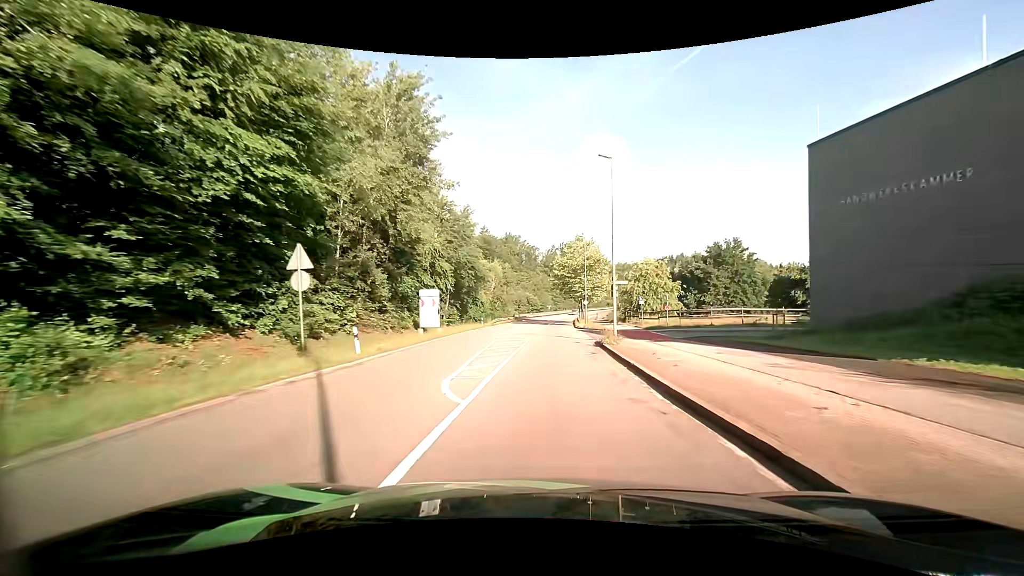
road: secondary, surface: asphalt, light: Day
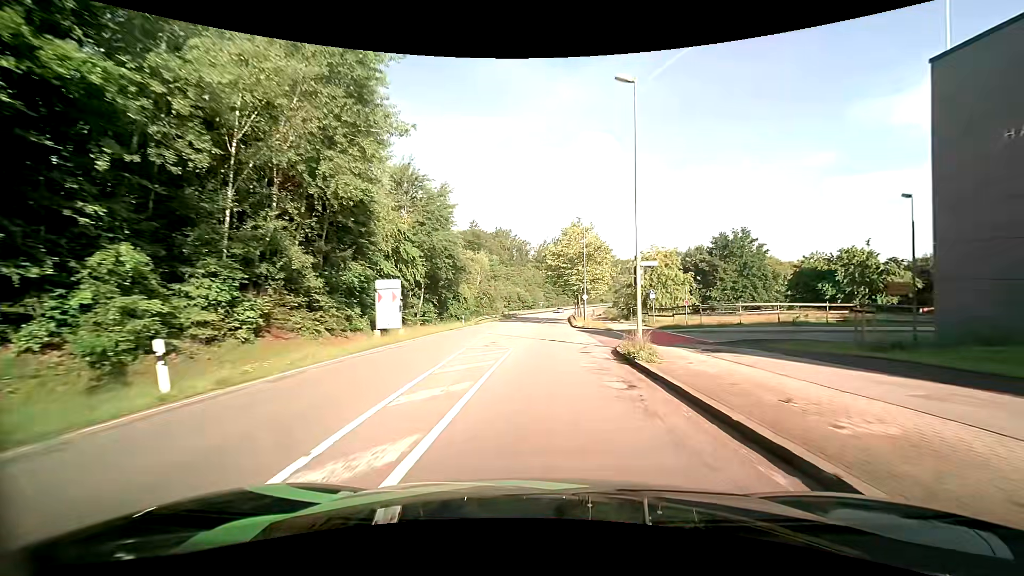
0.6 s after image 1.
(0.0, +8.9) m; +1°
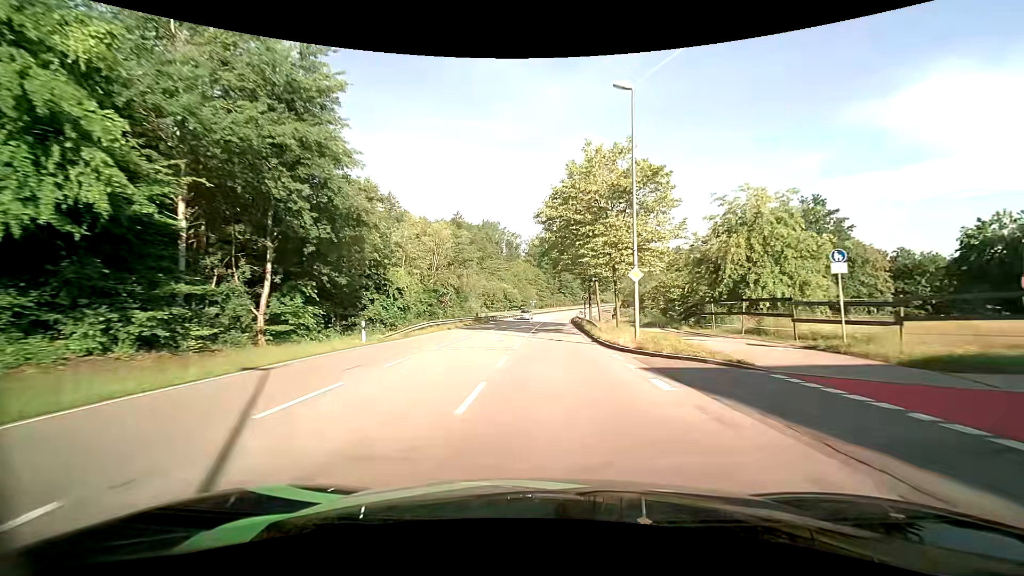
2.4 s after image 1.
(+0.1, +27.4) m; 0°
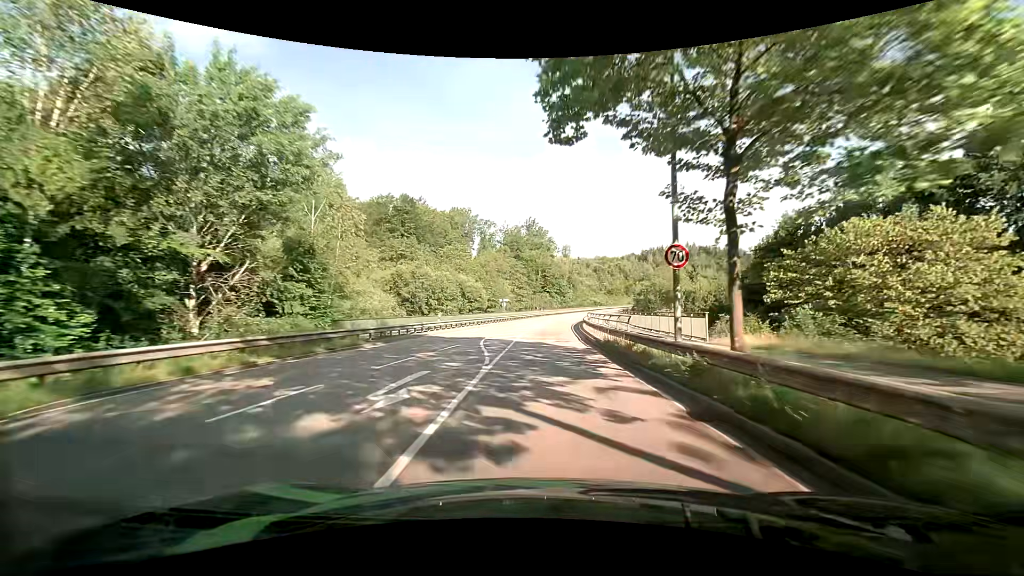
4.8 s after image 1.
(+0.7, +37.8) m; +2°
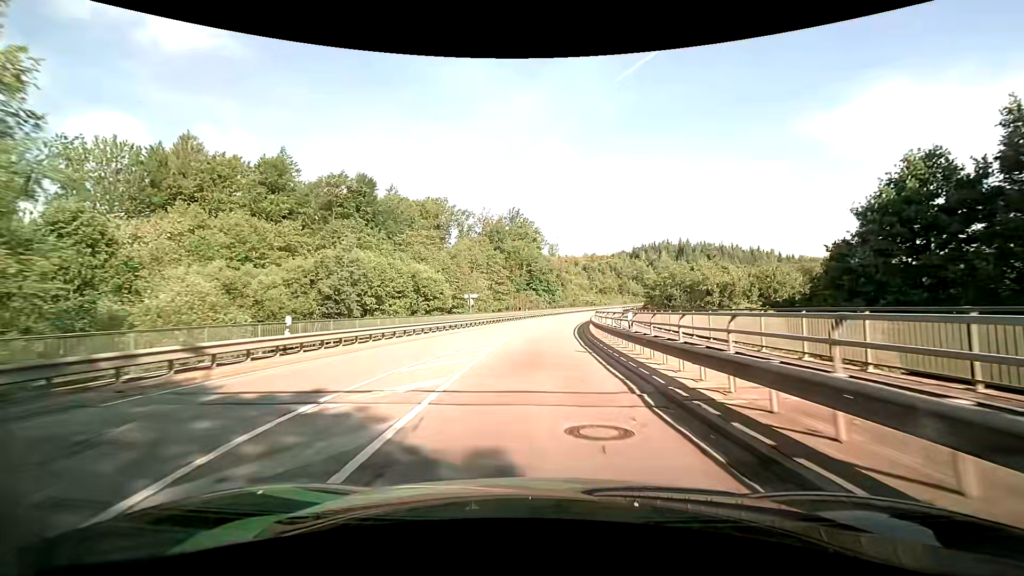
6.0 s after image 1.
(+0.4, +19.3) m; +2°
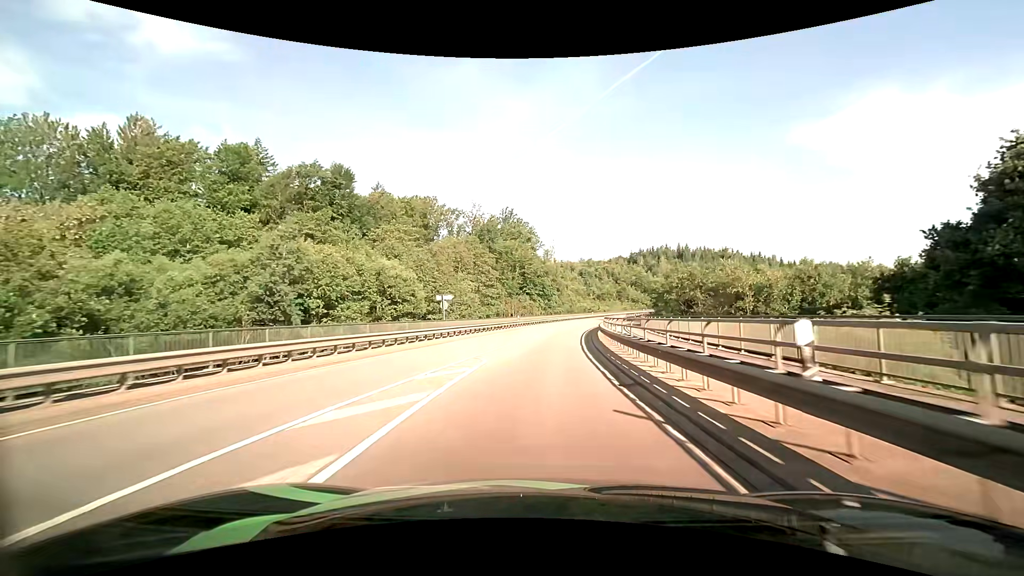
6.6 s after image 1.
(+0.1, +9.8) m; +1°
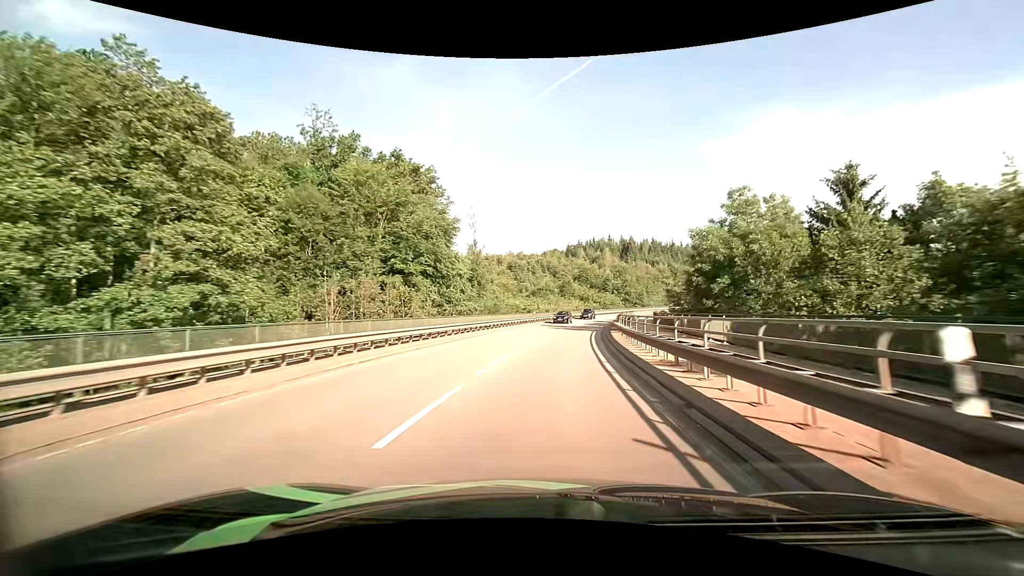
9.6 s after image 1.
(+3.6, +49.9) m; +8°
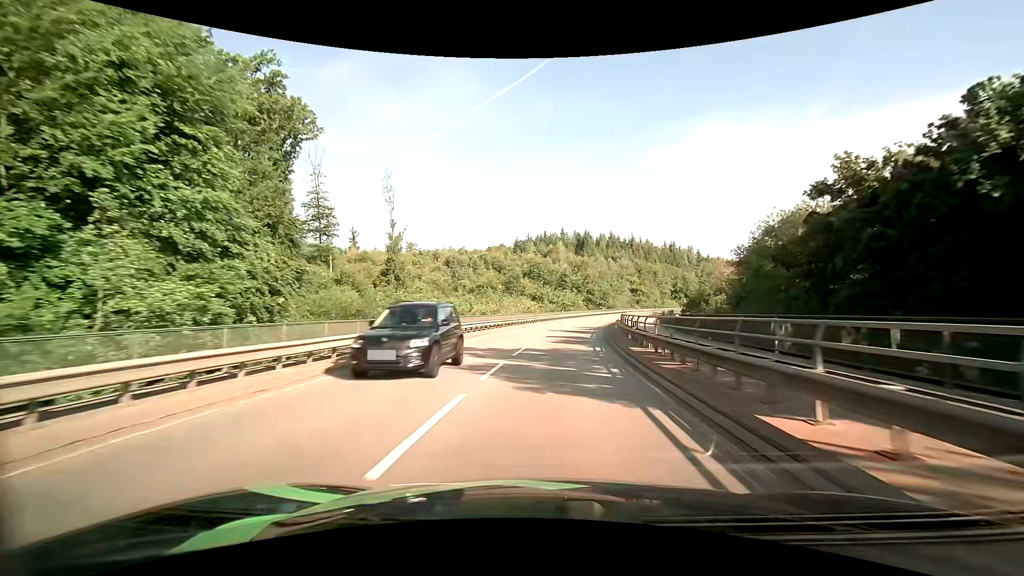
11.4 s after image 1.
(+1.7, +30.9) m; +6°
(0, +10) (+1, +20) (+1, +30) (+3, +40) (+4, +50) (+6, +60) (+9, +69) (+11, +79) (+14, +88) (+17, +98) m
